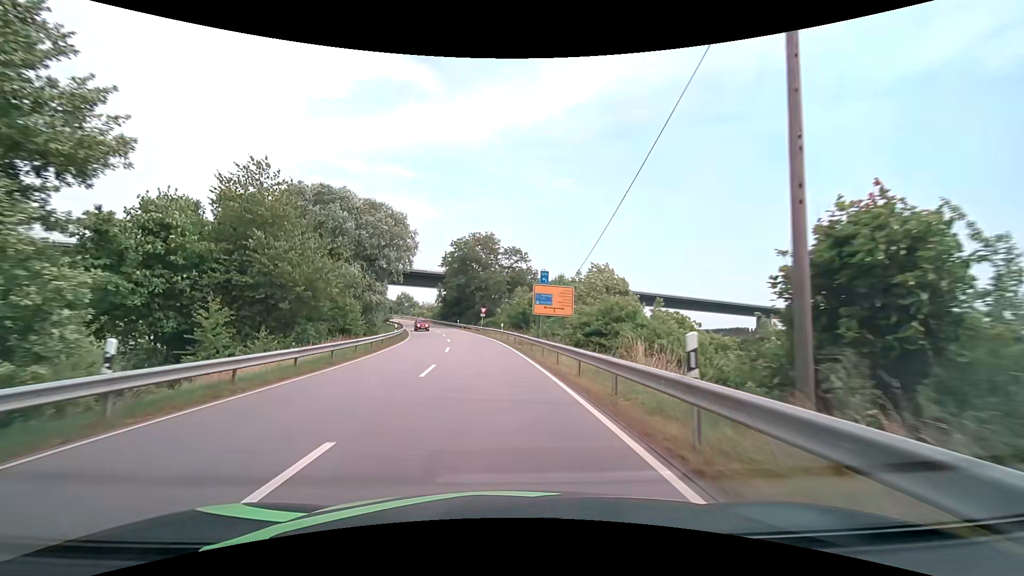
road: secondary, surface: asphalt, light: Day
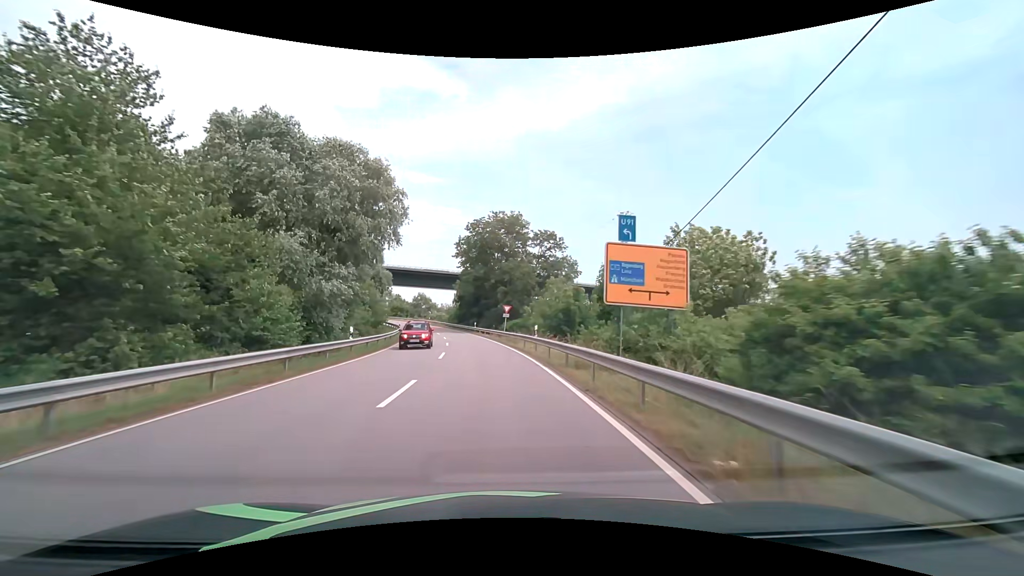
(-0.5, +17.5) m; -3°
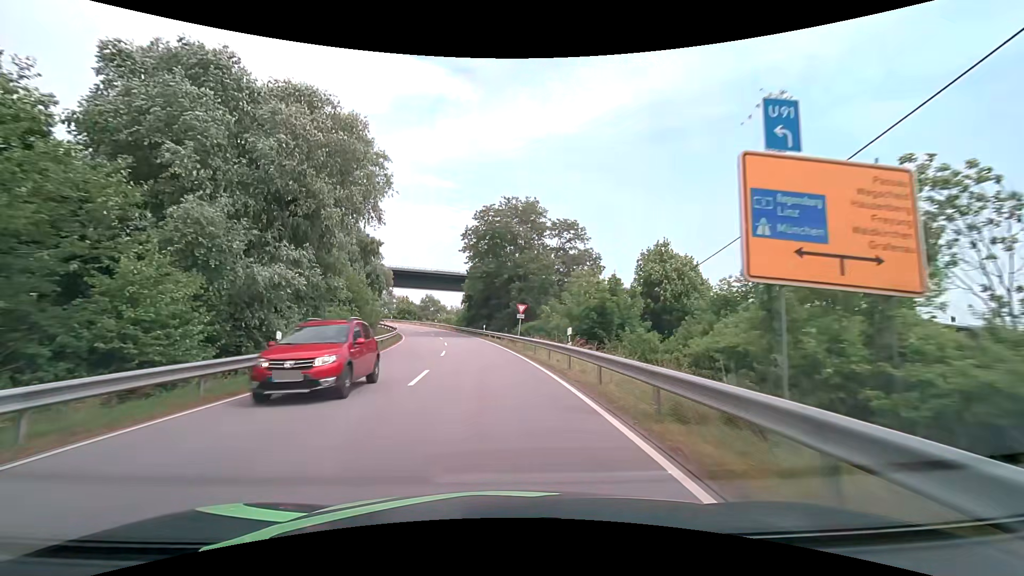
(-0.1, +8.7) m; -1°
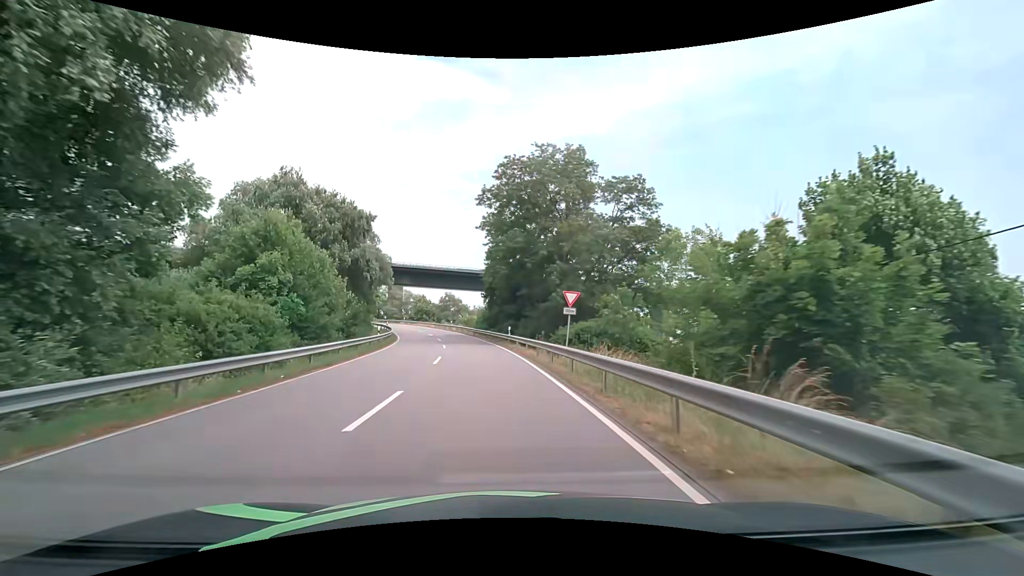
(-0.5, +17.0) m; -4°
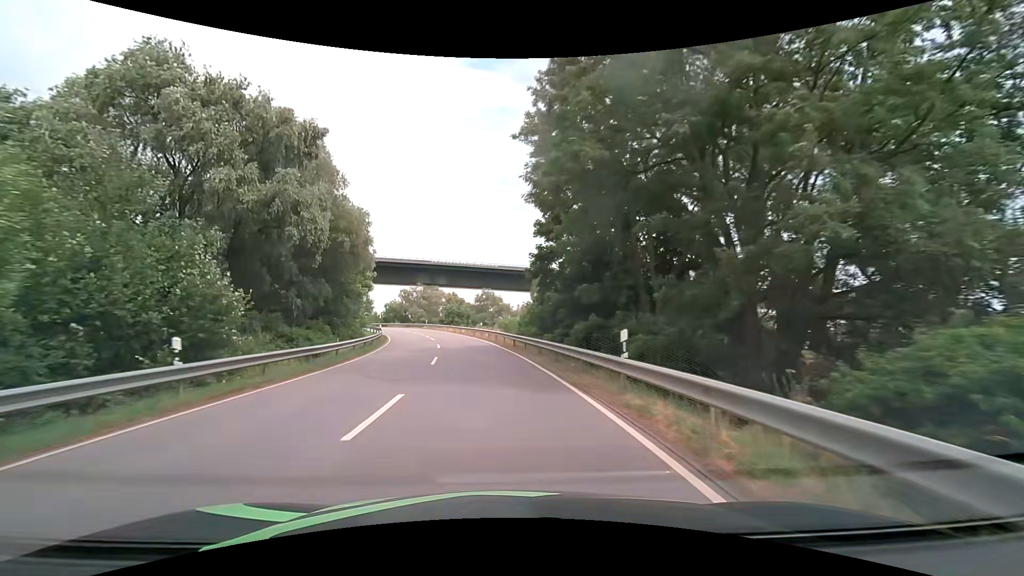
(-1.0, +24.6) m; -5°
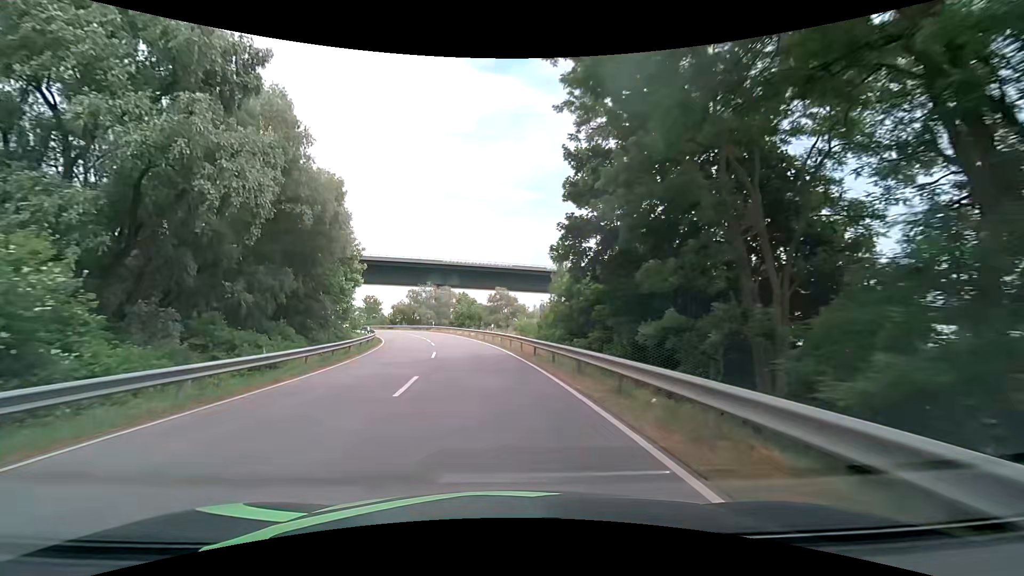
(-0.1, +8.1) m; -2°
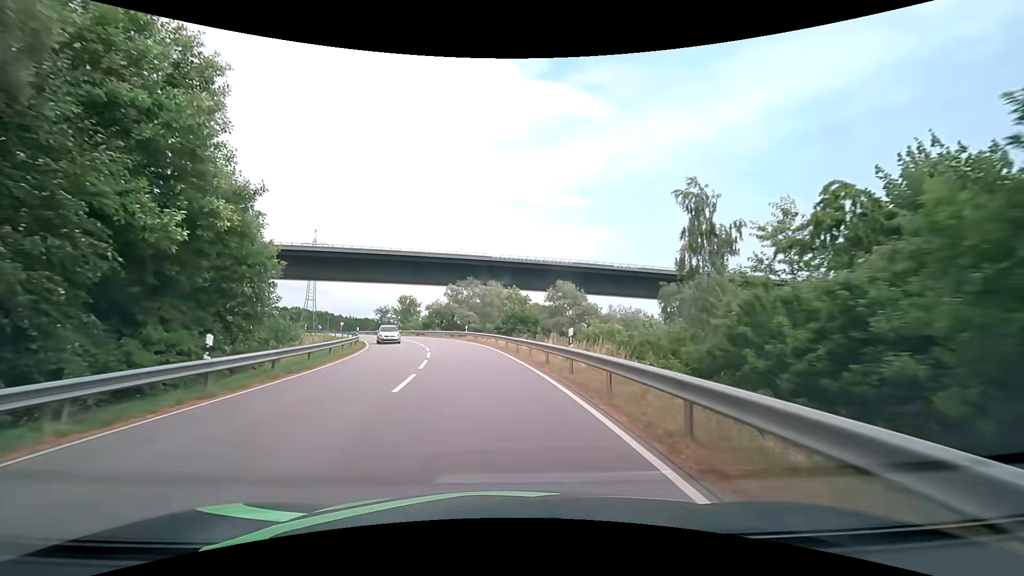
(-1.1, +23.4) m; -6°
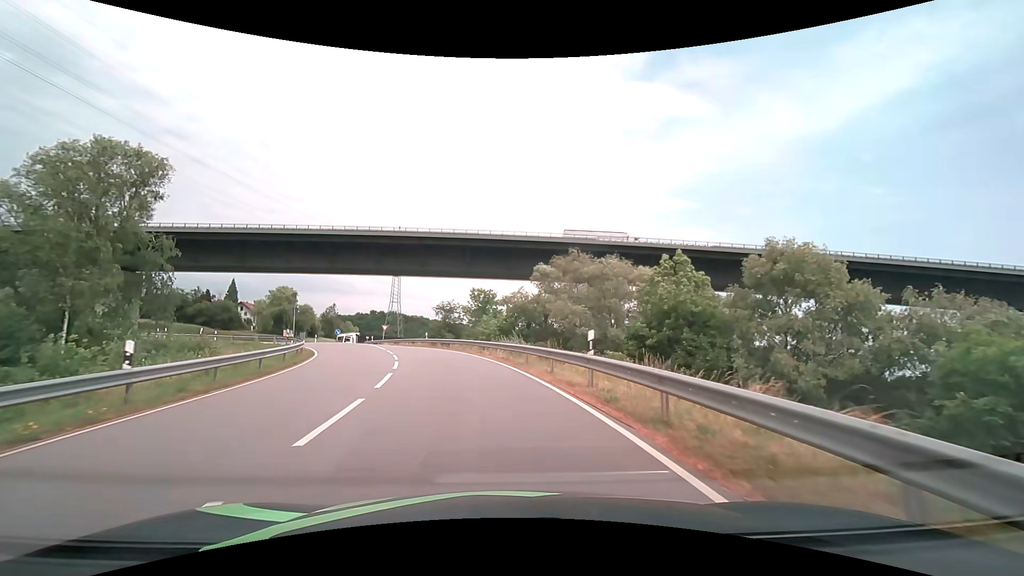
(-3.3, +34.4) m; -11°
(0, +10) (-2, +20) (-4, +30) (-7, +39) (-11, +48) (-16, +57) (-22, +65) (-30, +71) (-39, +71) (-48, +66) m
